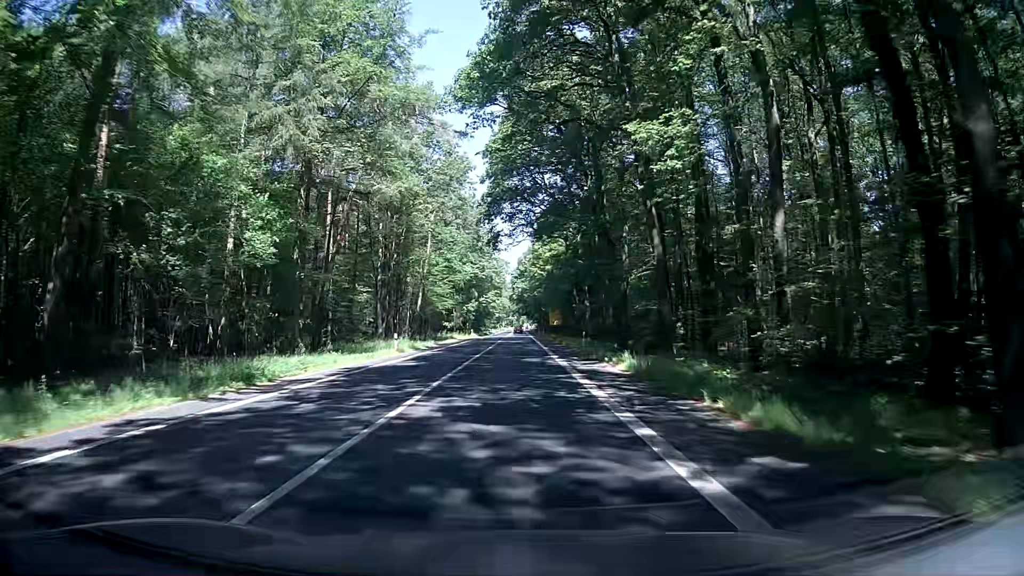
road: secondary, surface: asphalt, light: Day
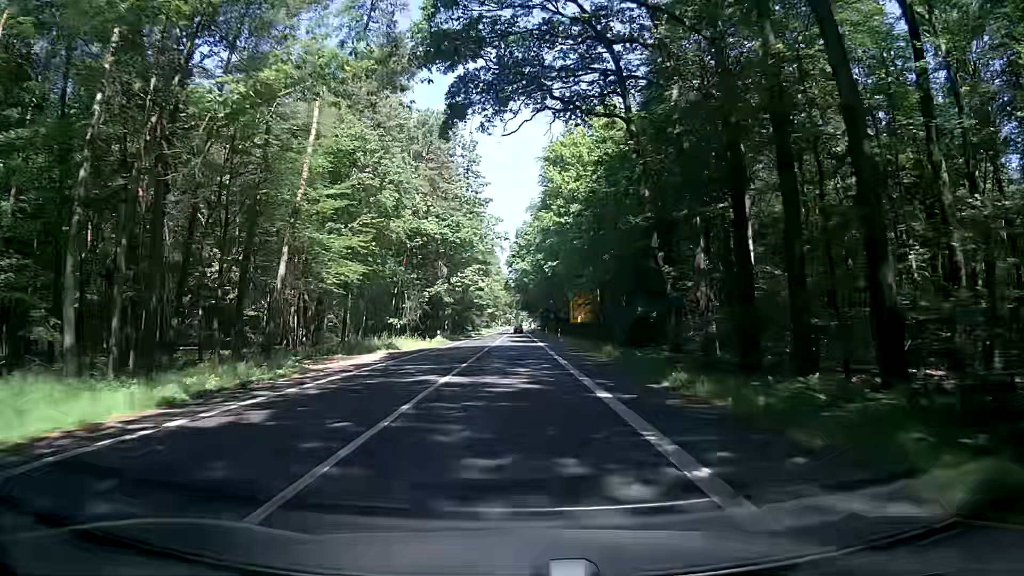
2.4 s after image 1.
(+0.6, +45.1) m; +2°
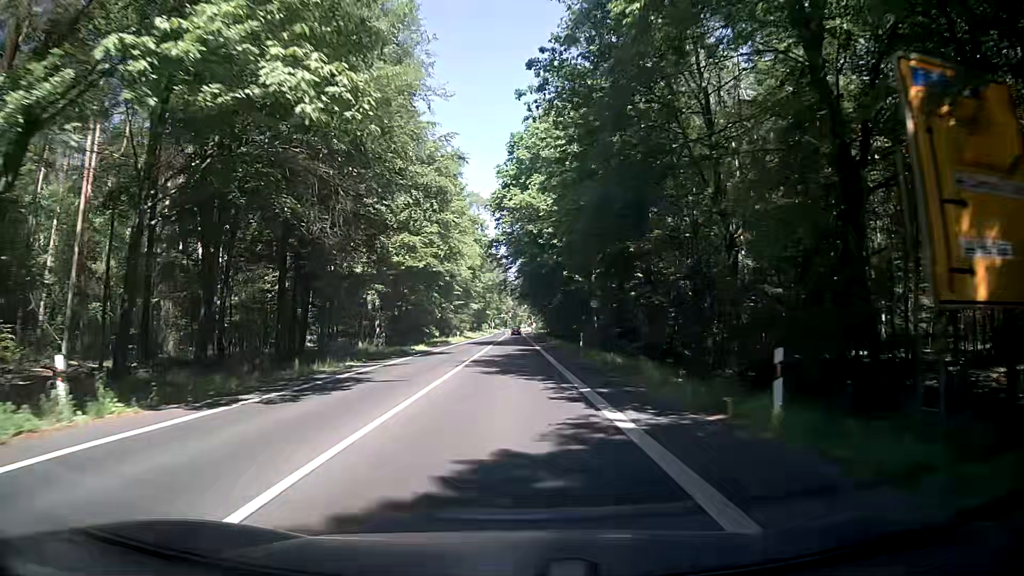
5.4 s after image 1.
(-0.9, +56.3) m; 0°
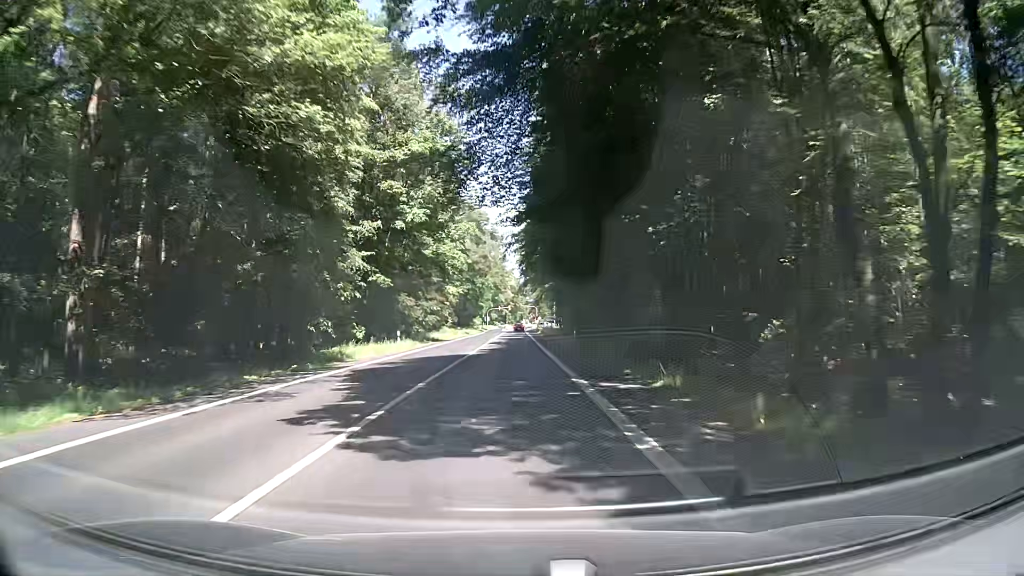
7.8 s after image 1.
(-0.4, +45.1) m; -1°
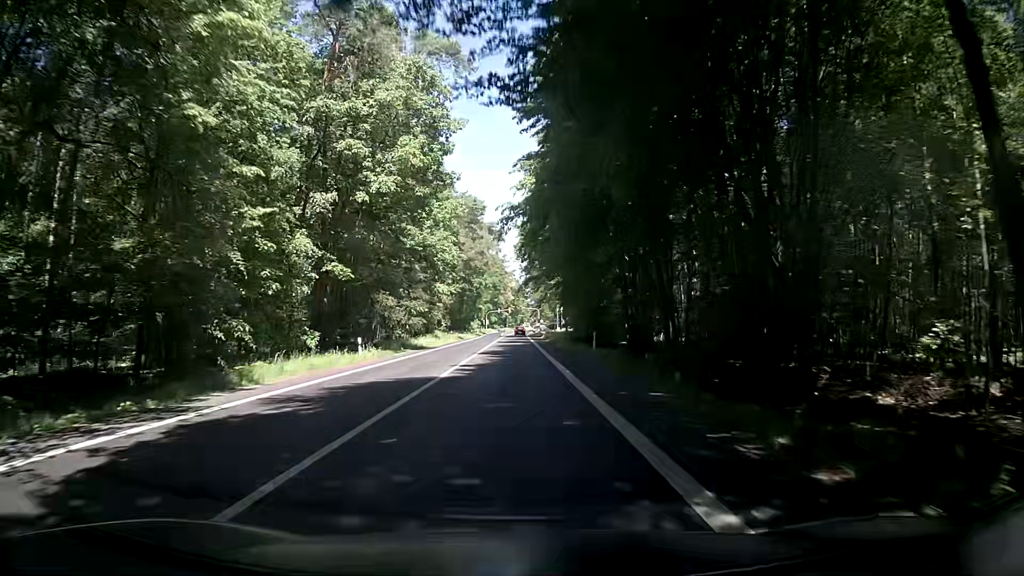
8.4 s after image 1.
(0.0, +11.3) m; +1°
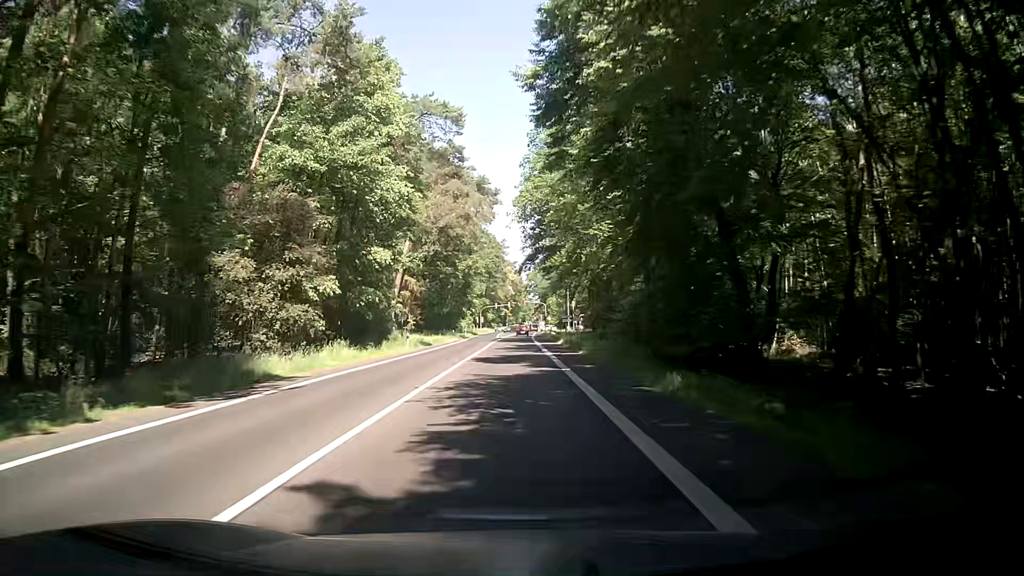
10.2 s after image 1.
(-0.2, +33.9) m; -1°
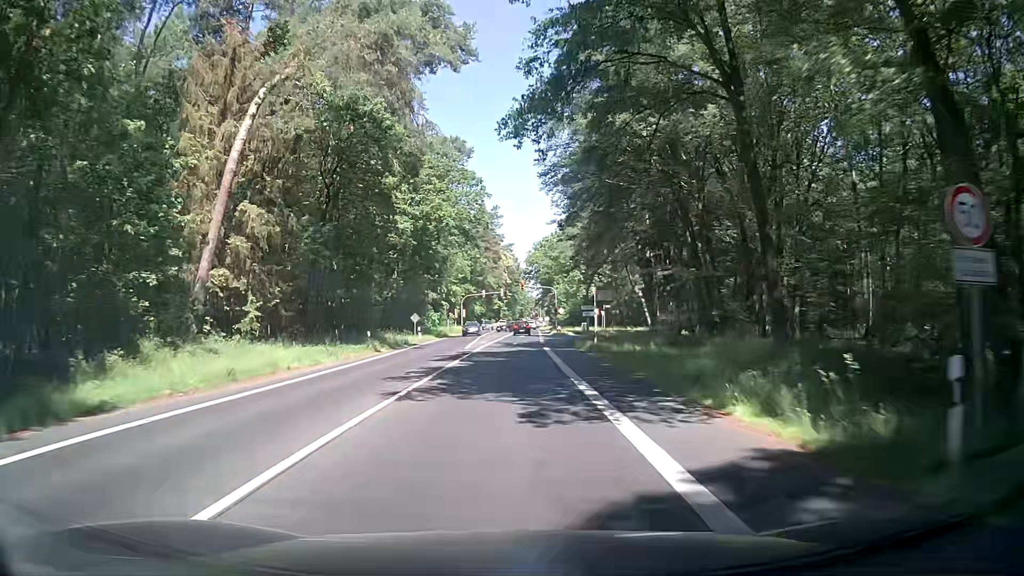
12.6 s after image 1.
(+0.4, +44.3) m; +1°
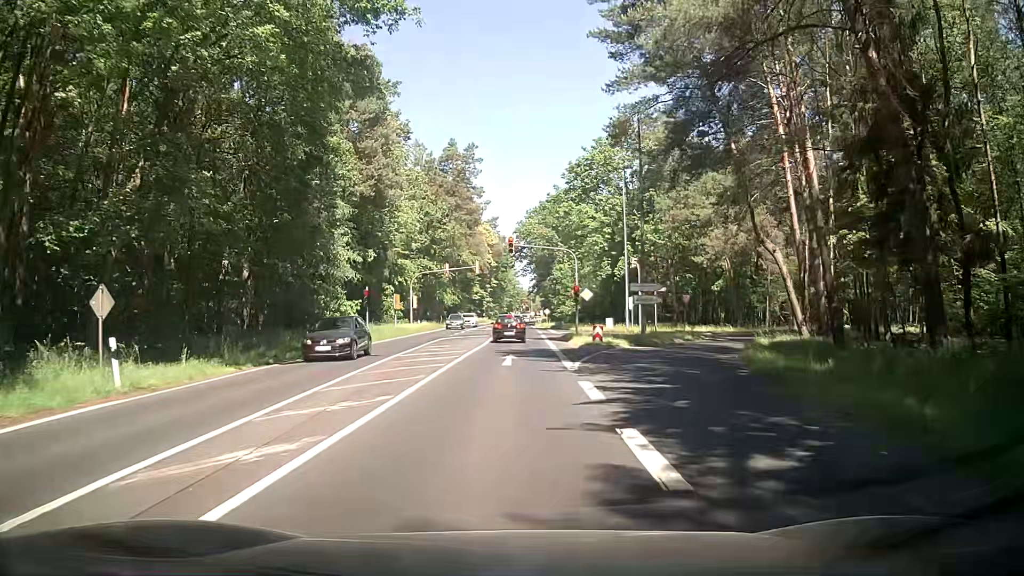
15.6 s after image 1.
(-0.2, +41.6) m; +2°
